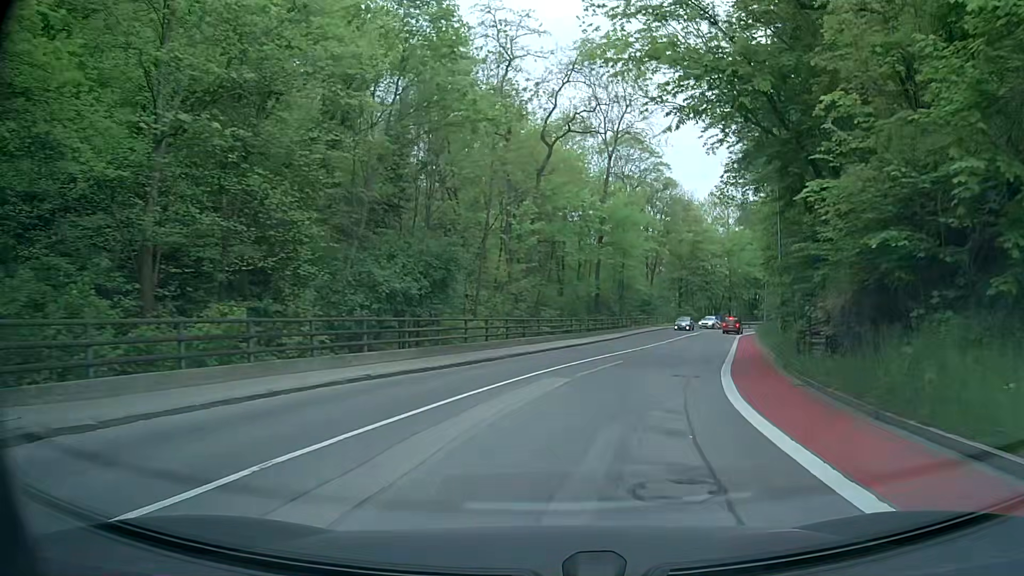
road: secondary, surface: asphalt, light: Day
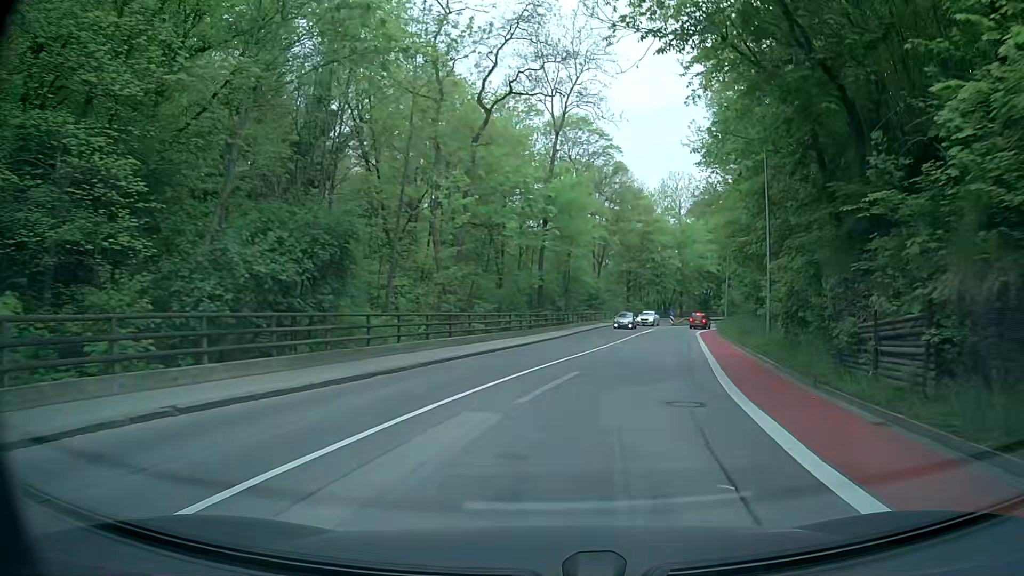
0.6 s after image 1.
(+0.3, +6.3) m; +5°
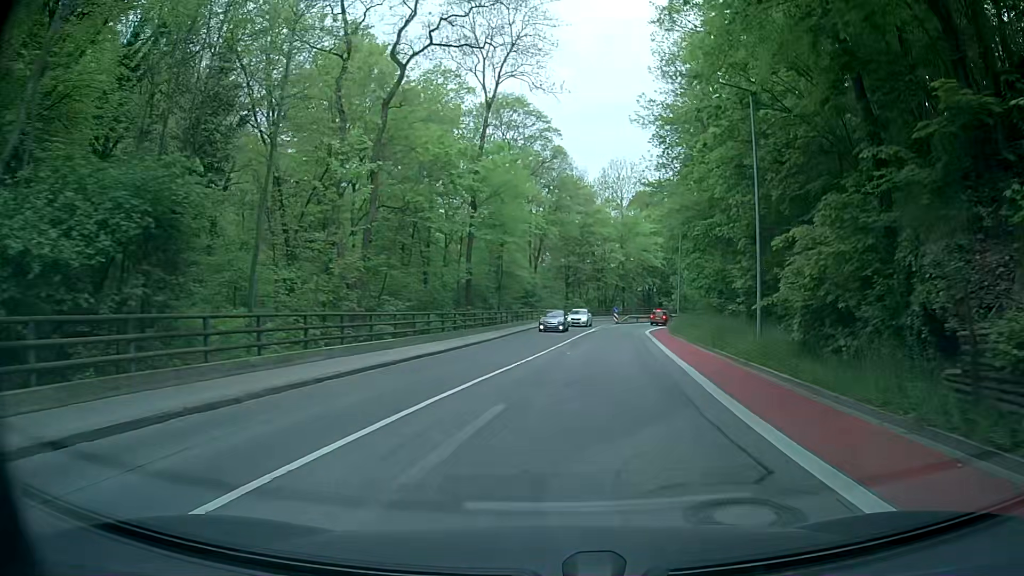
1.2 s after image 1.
(+0.3, +6.3) m; +6°
